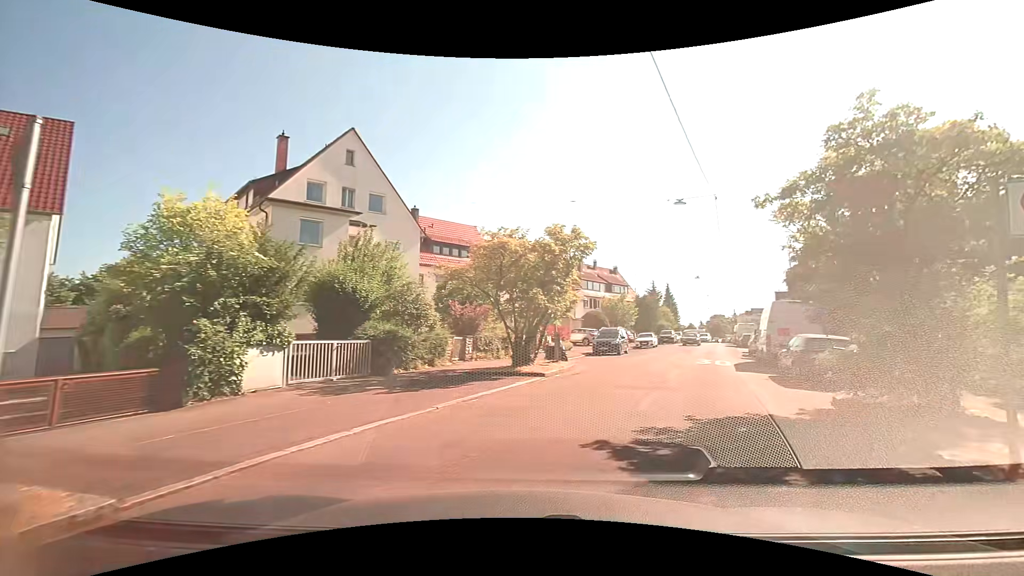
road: residential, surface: asphalt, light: Day
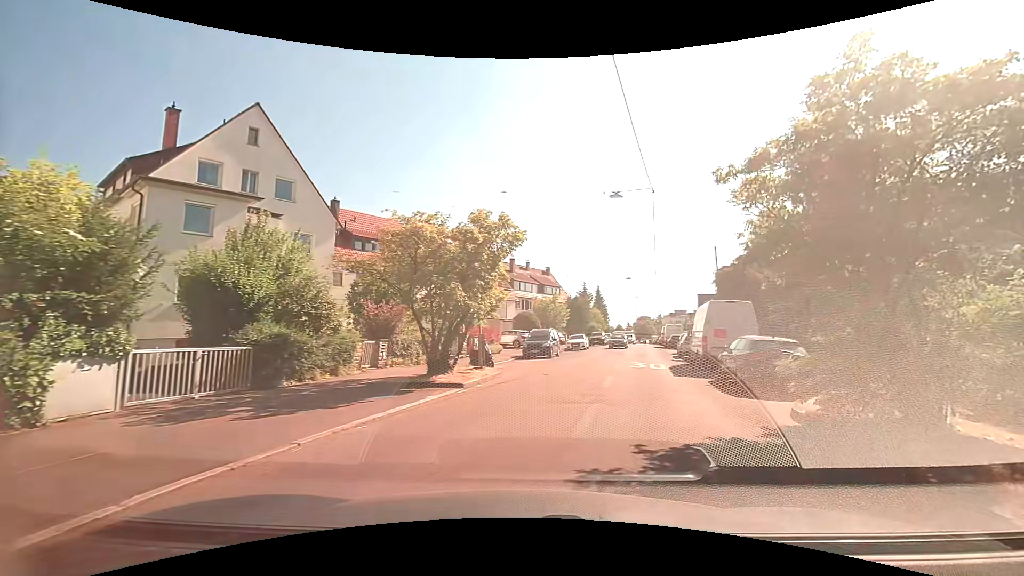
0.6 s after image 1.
(+0.2, +2.2) m; +9°
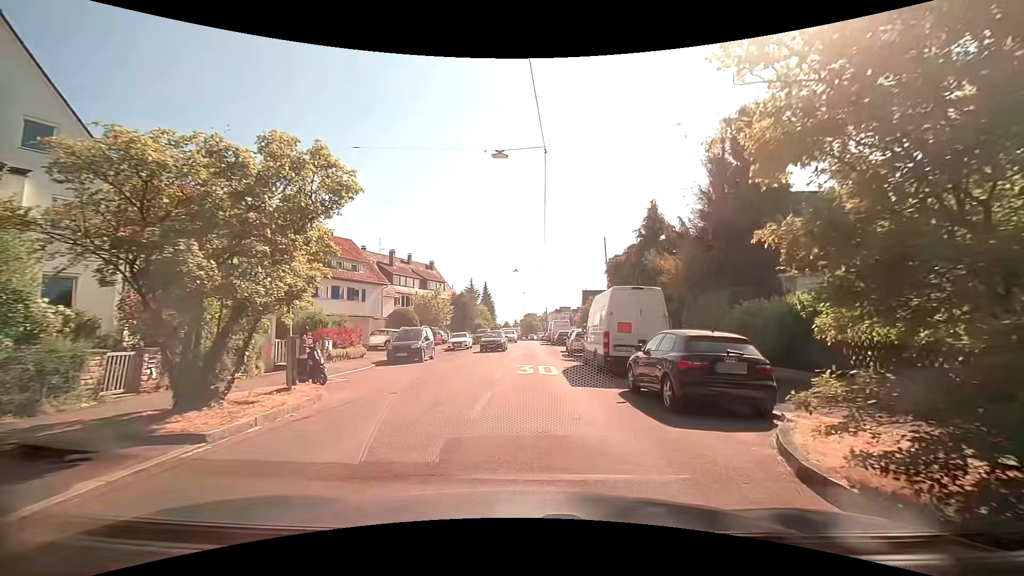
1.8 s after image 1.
(+0.7, +5.0) m; +12°
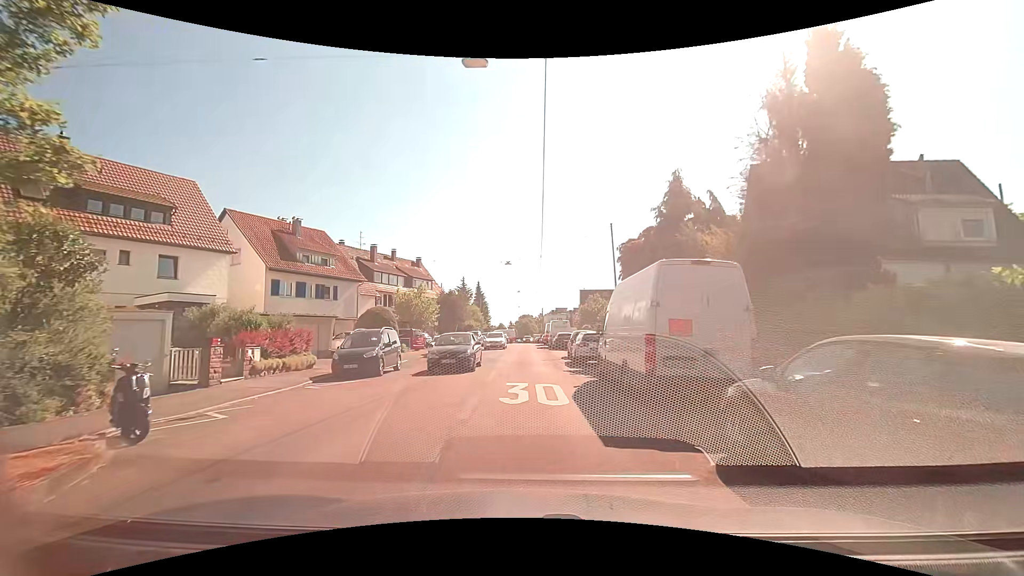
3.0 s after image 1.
(+0.2, +6.1) m; +2°
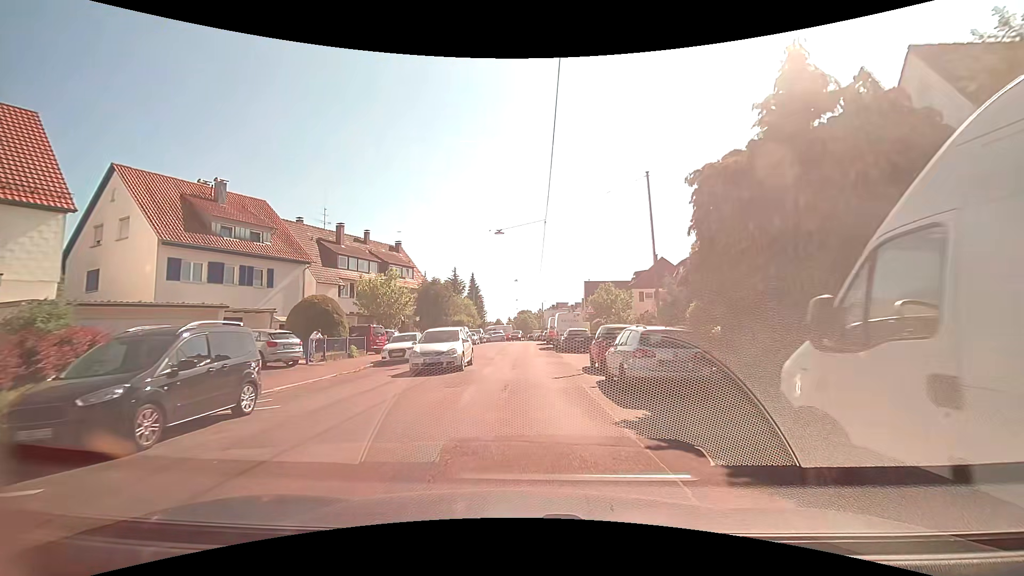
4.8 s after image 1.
(-0.1, +11.2) m; 0°
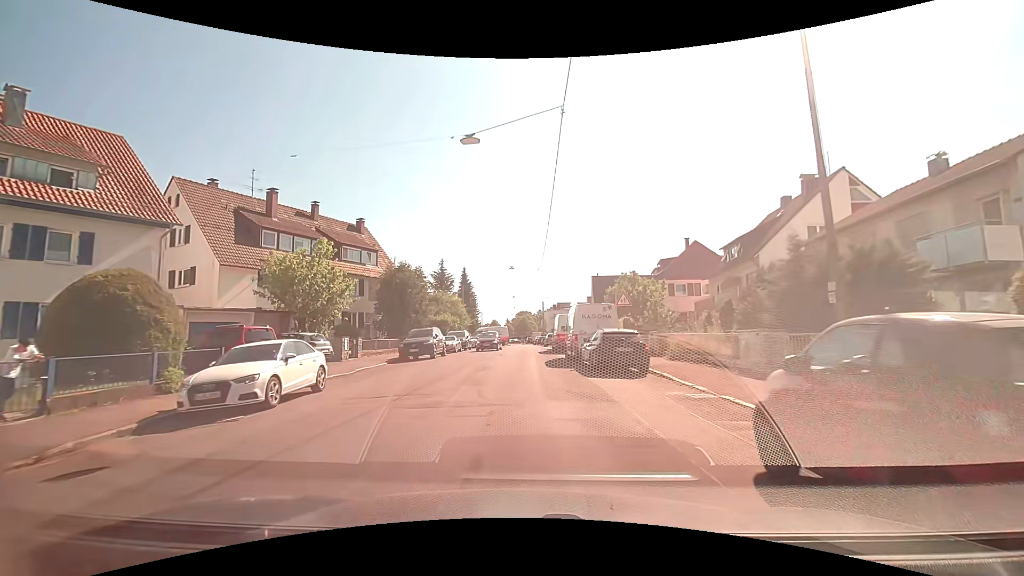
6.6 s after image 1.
(-0.3, +14.0) m; -2°
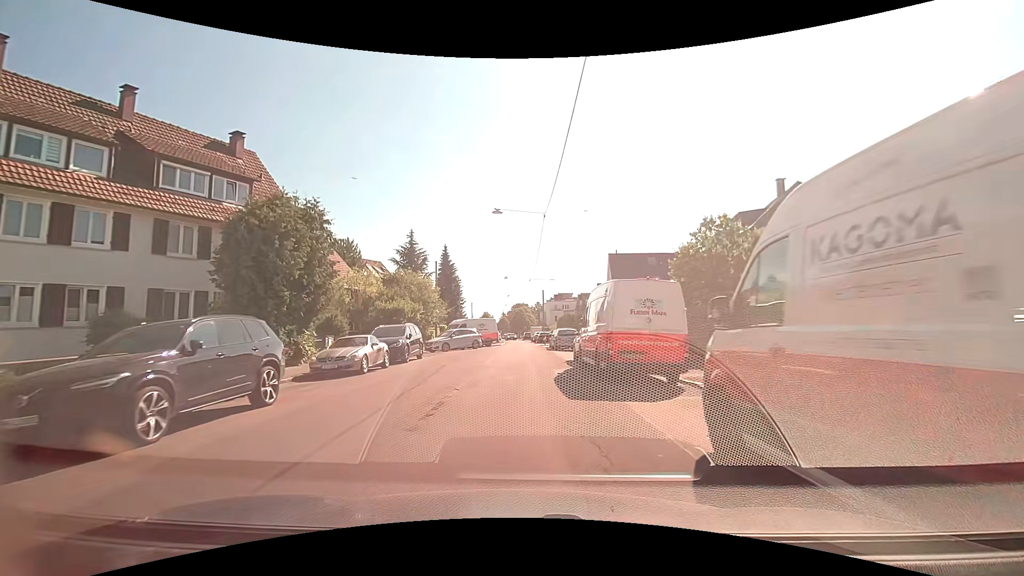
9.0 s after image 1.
(+0.2, +20.5) m; +1°
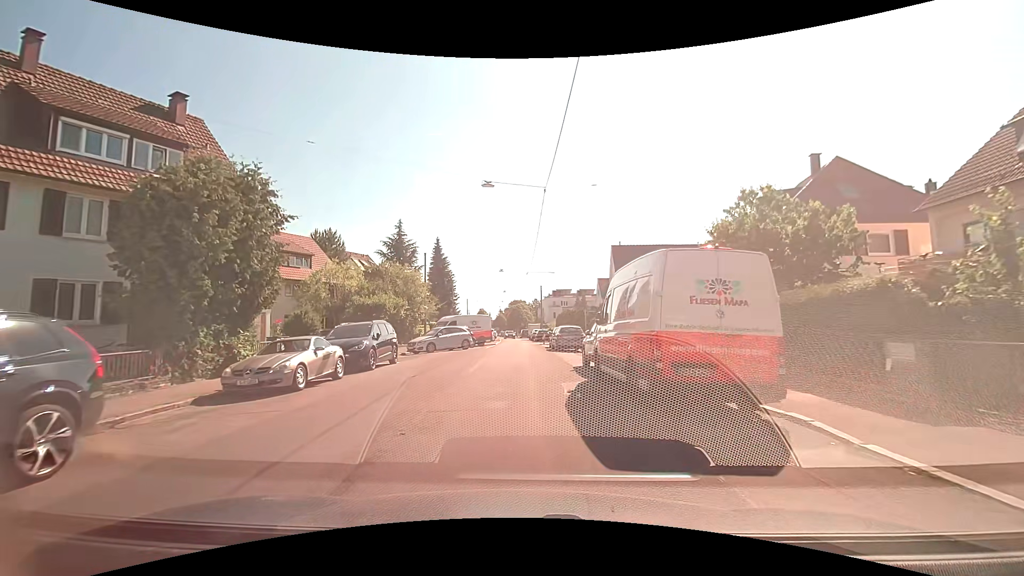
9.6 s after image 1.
(0.0, +4.2) m; 0°
